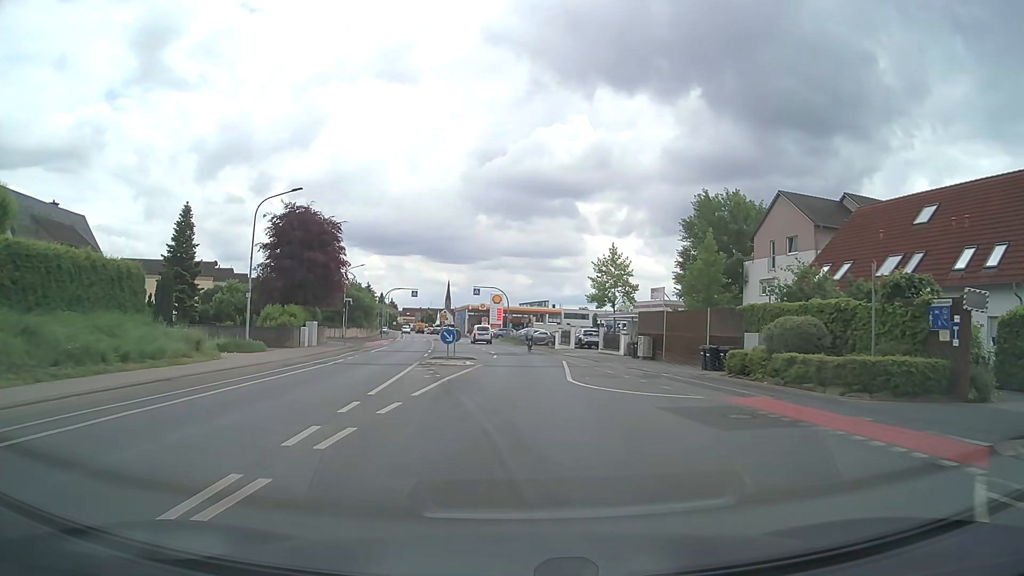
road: tertiary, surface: asphalt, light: Day
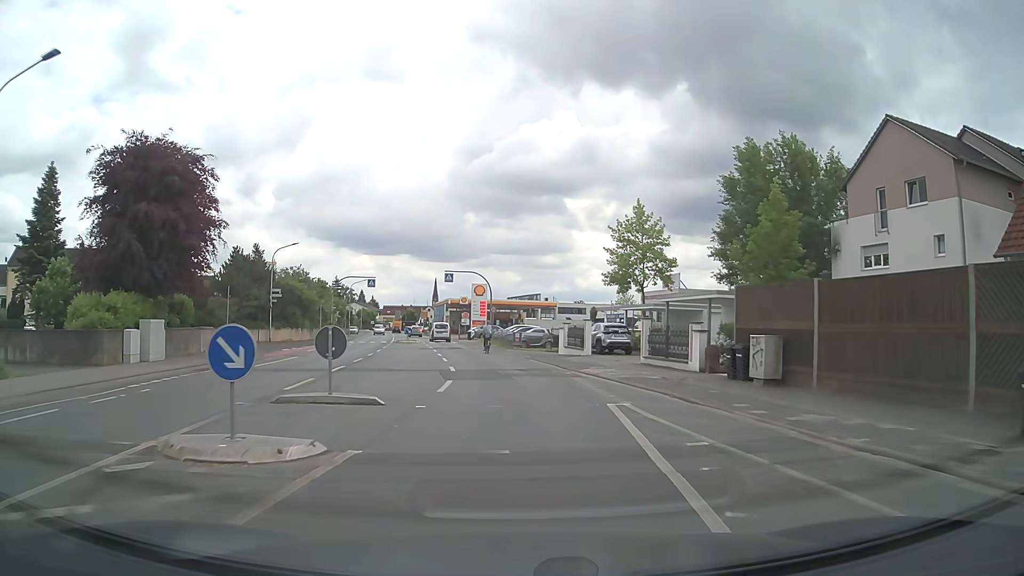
(+0.3, +18.9) m; +1°
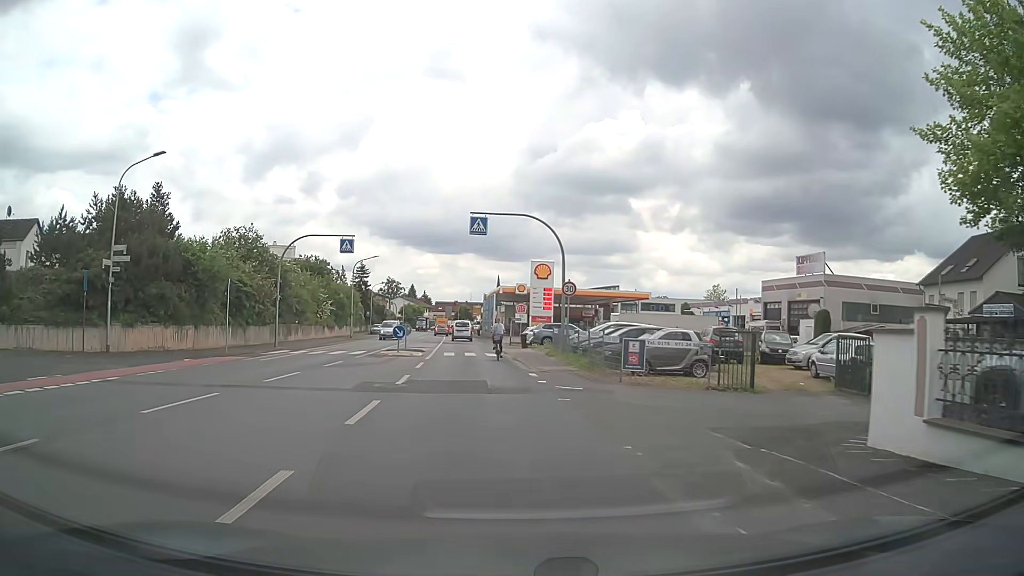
(-1.2, +29.5) m; -5°
